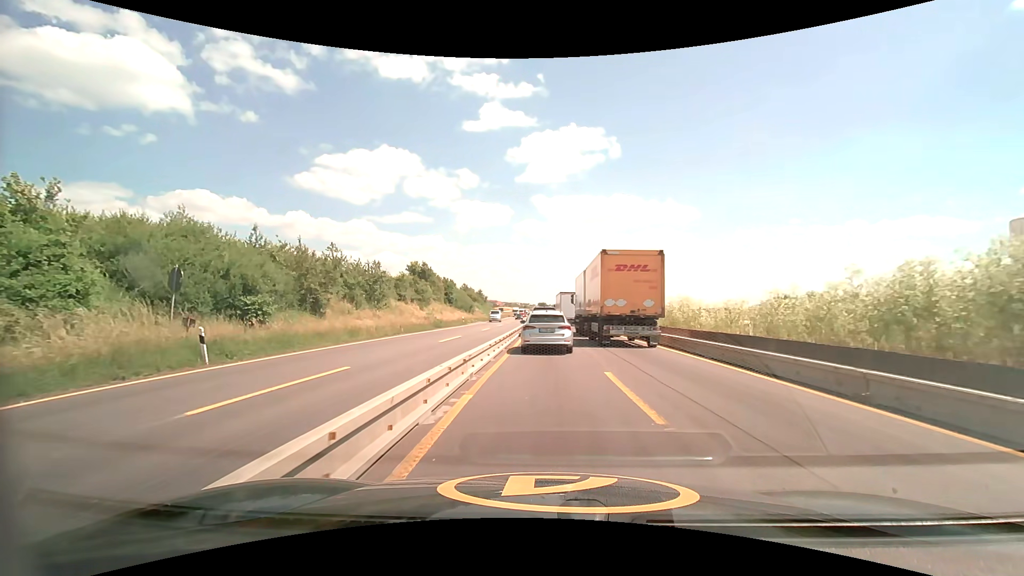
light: Day
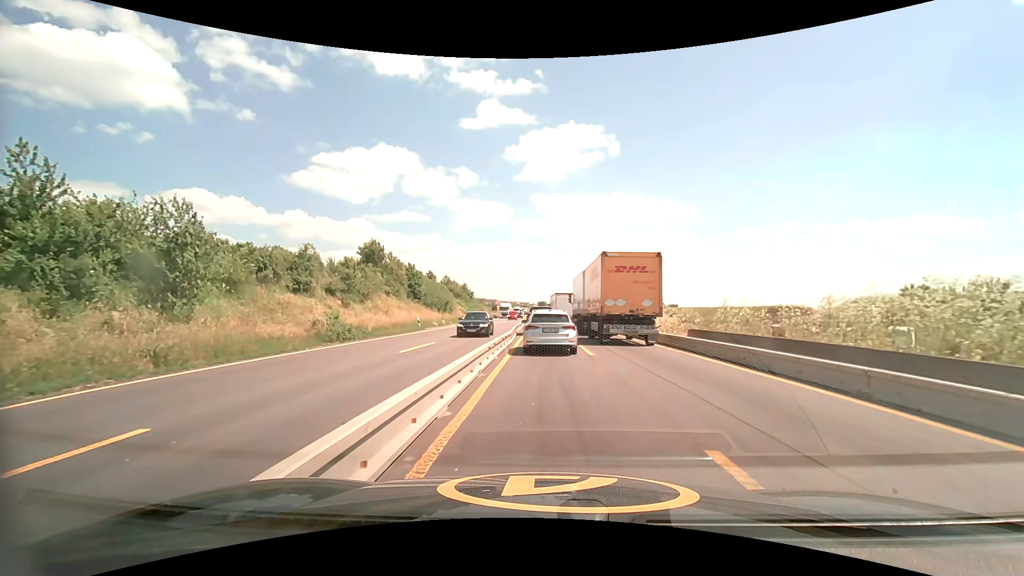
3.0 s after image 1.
(0.0, +23.9) m; 0°
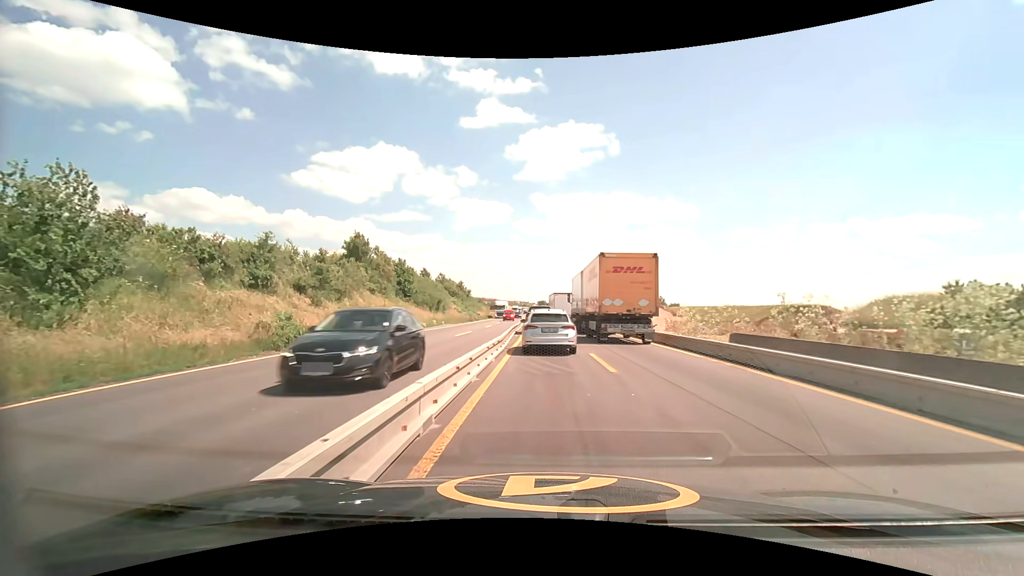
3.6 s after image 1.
(0.0, +4.9) m; 0°
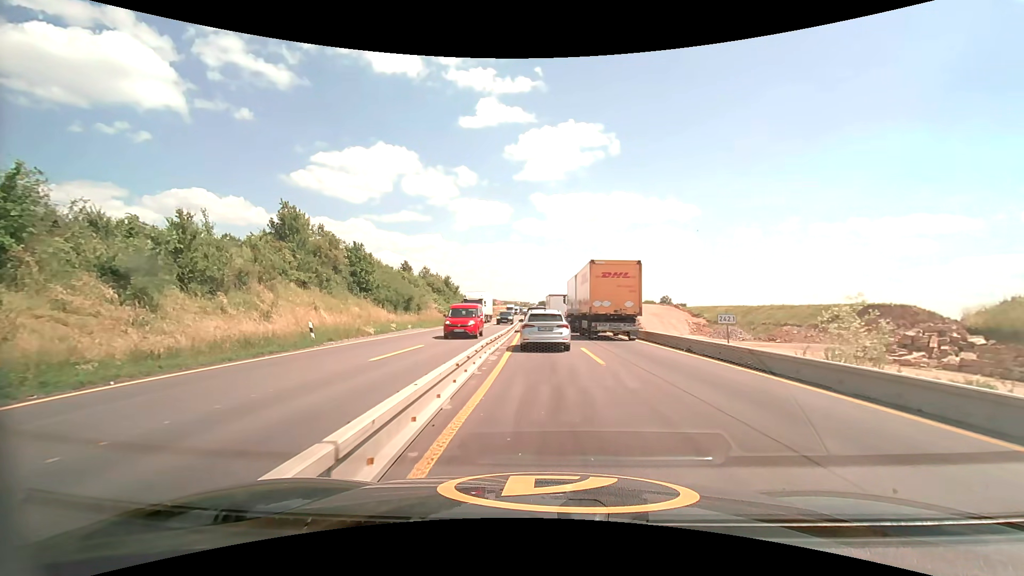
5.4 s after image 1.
(0.0, +14.6) m; 0°
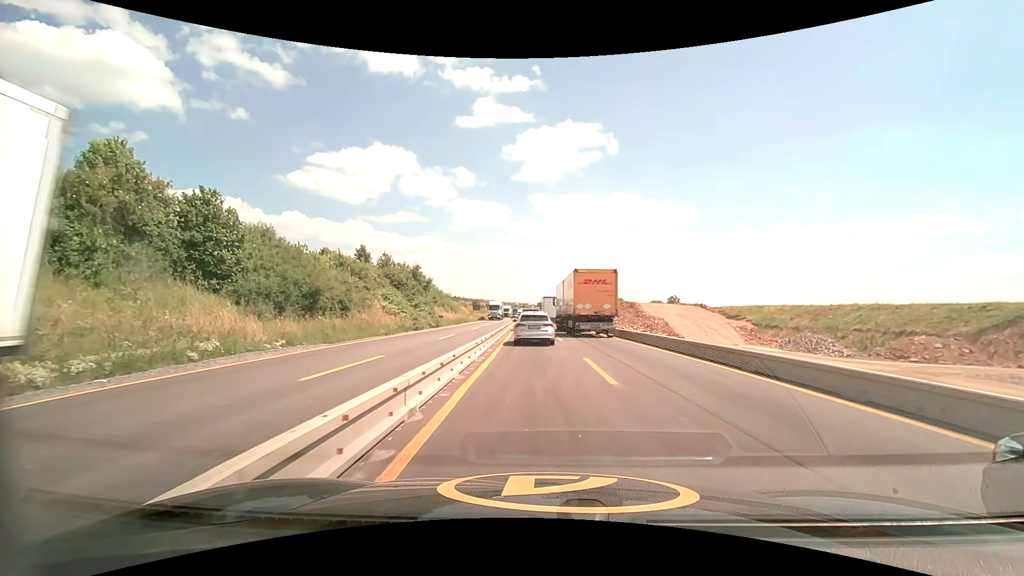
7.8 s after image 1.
(0.0, +20.8) m; 0°
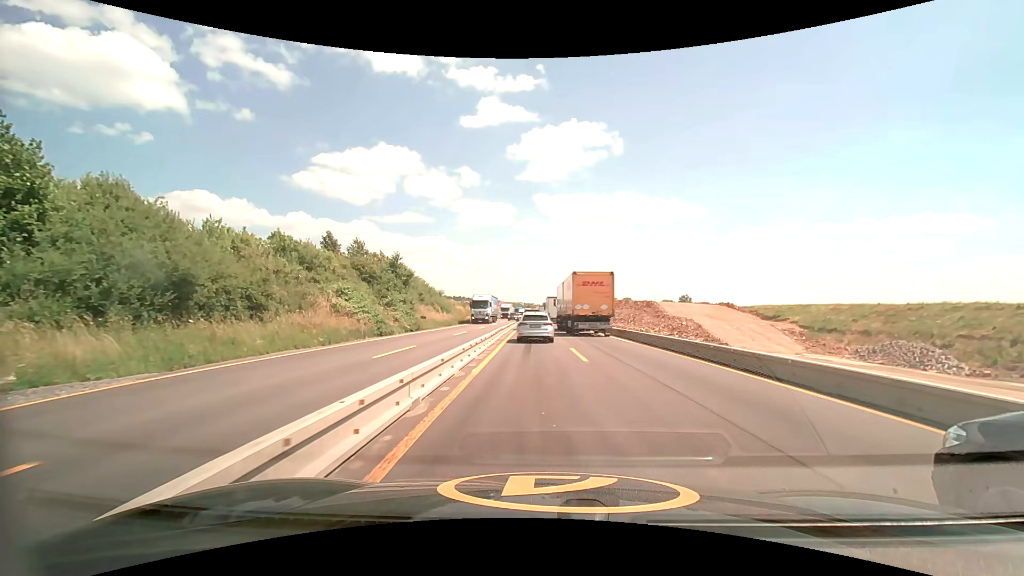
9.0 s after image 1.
(-0.1, +11.5) m; -1°
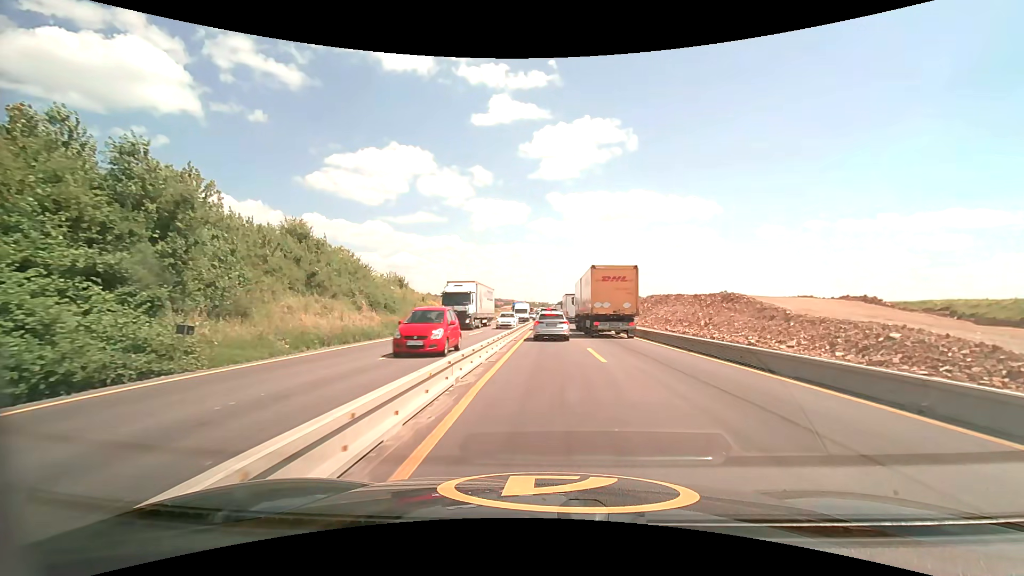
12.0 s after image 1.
(-0.7, +34.1) m; -2°
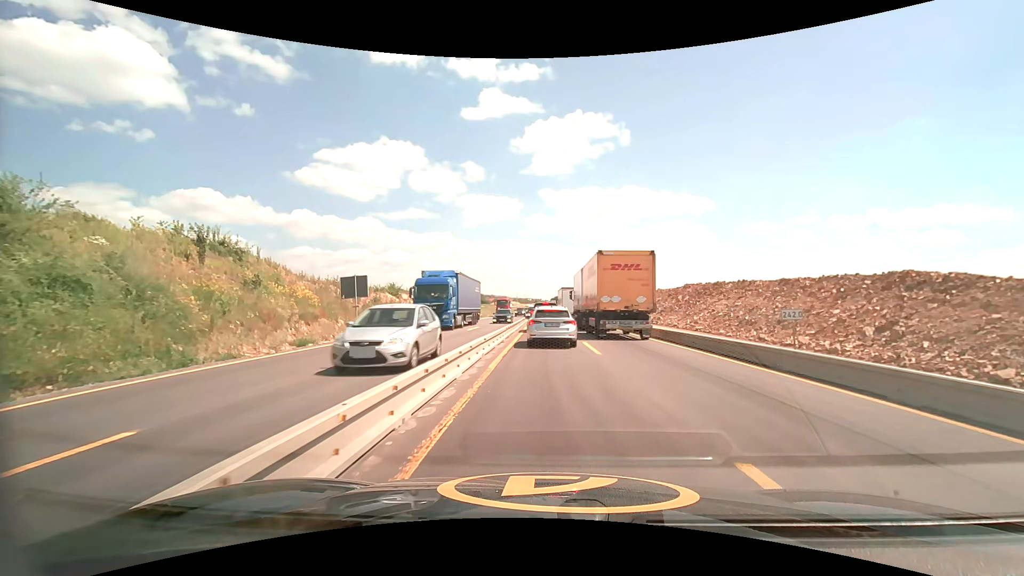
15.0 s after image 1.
(+0.3, +31.1) m; +1°
(0, +10) (0, +20) (0, +30) (0, +40) (0, +50) (0, +60) (0, +70) (0, +80) (0, +90) (0, +100) m
